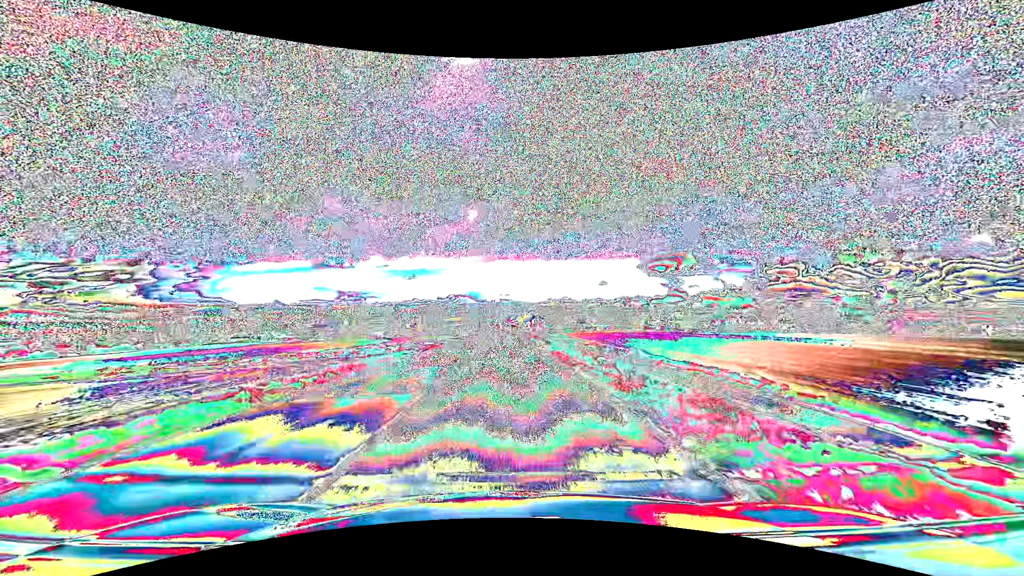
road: primary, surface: asphalt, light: Day
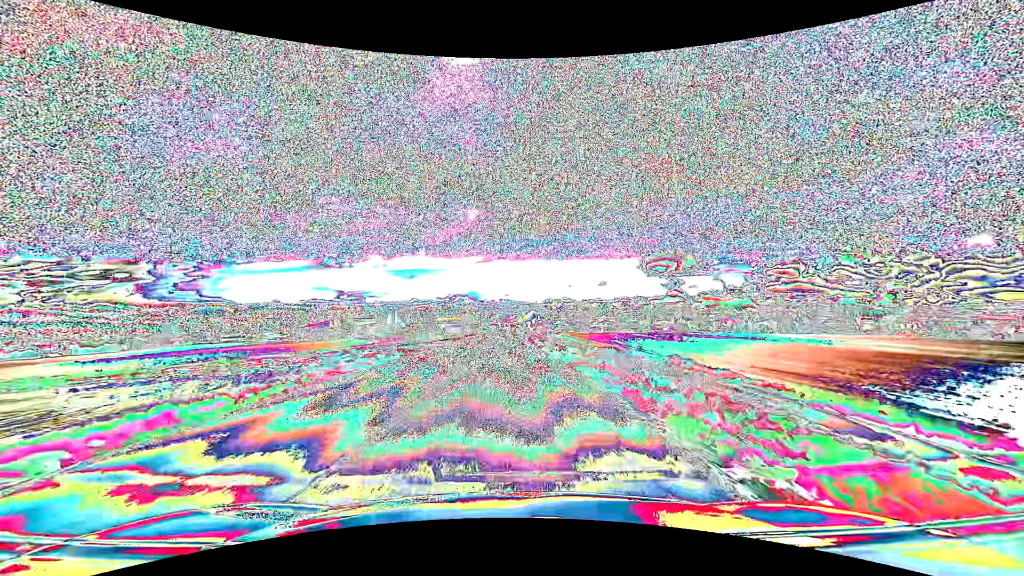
(0.0, +9.6) m; 0°
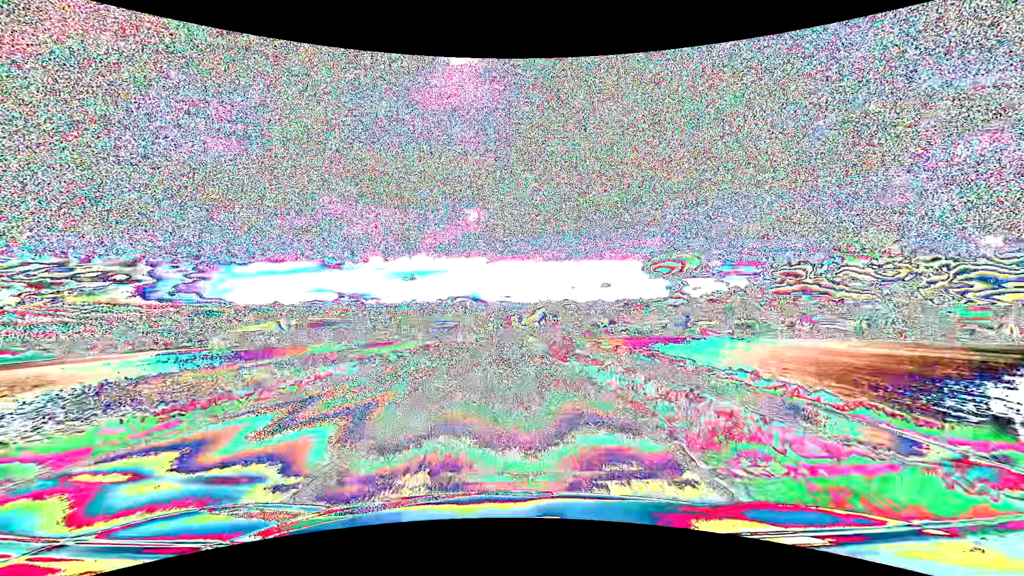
(0.0, +43.9) m; 0°
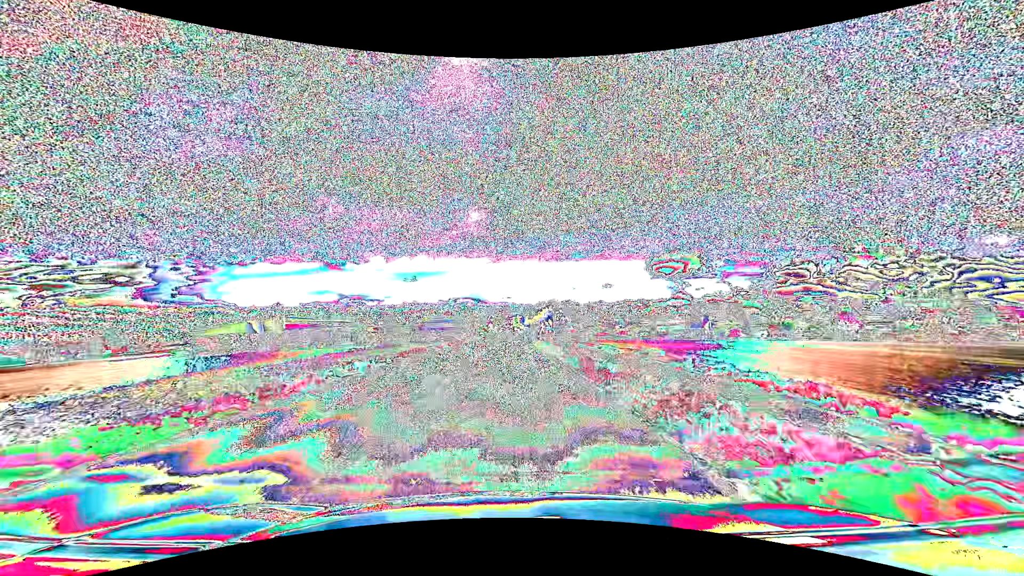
(0.0, +16.1) m; 0°
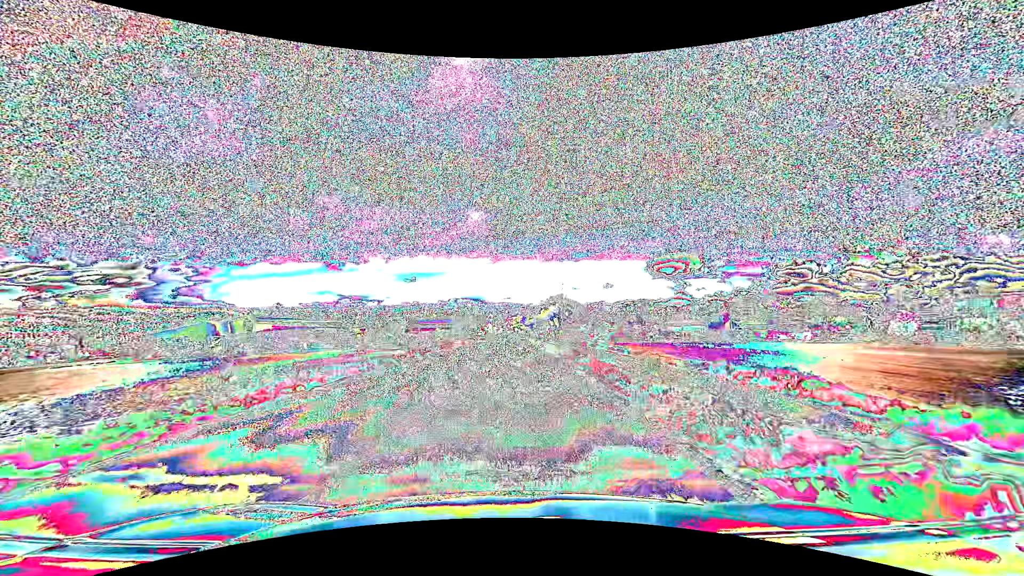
(0.0, +15.7) m; 0°
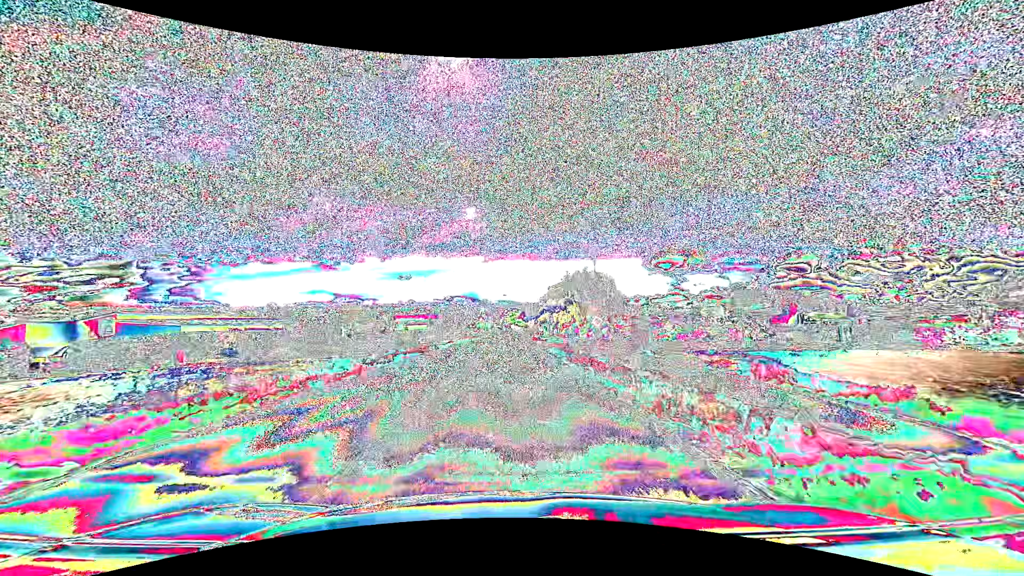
(+0.1, +38.6) m; 0°
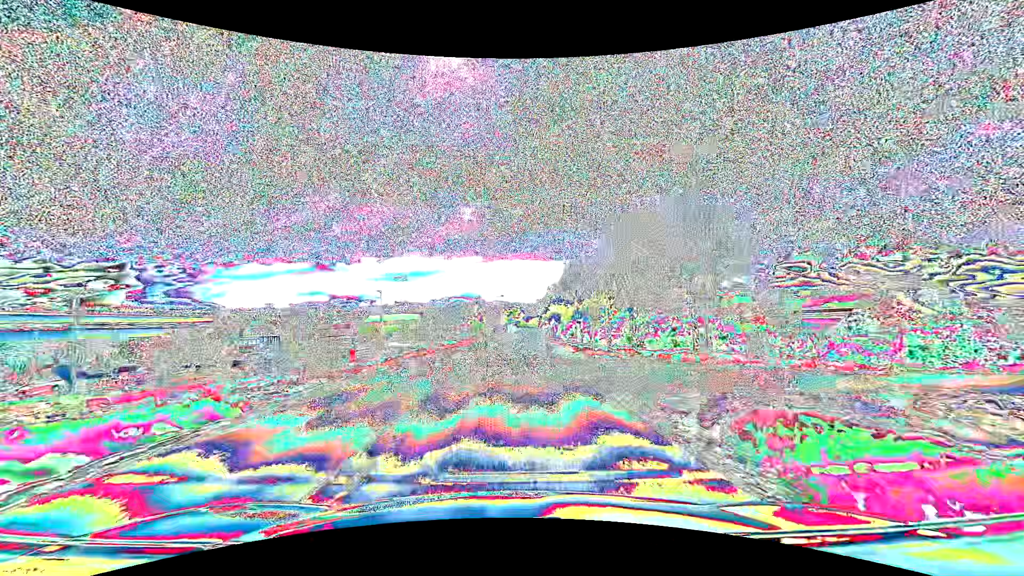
(-0.1, +30.6) m; 0°
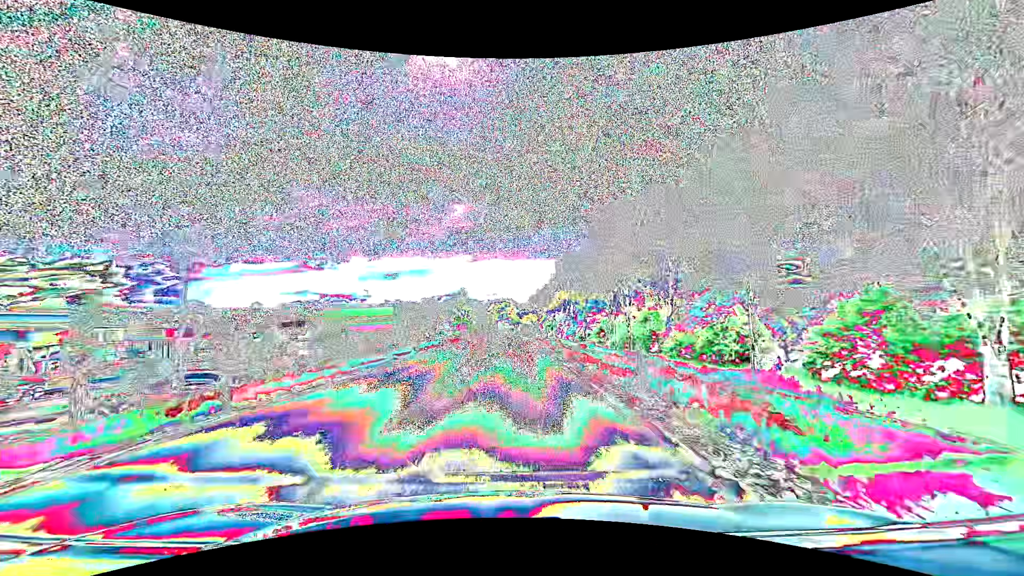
(+0.3, +30.6) m; +1°
(0, +10) (0, +20) (0, +30) (+1, +40) (+1, +50) (+1, +60) (+2, +70) (+2, +80) (+1, +90) (+1, +100) m
